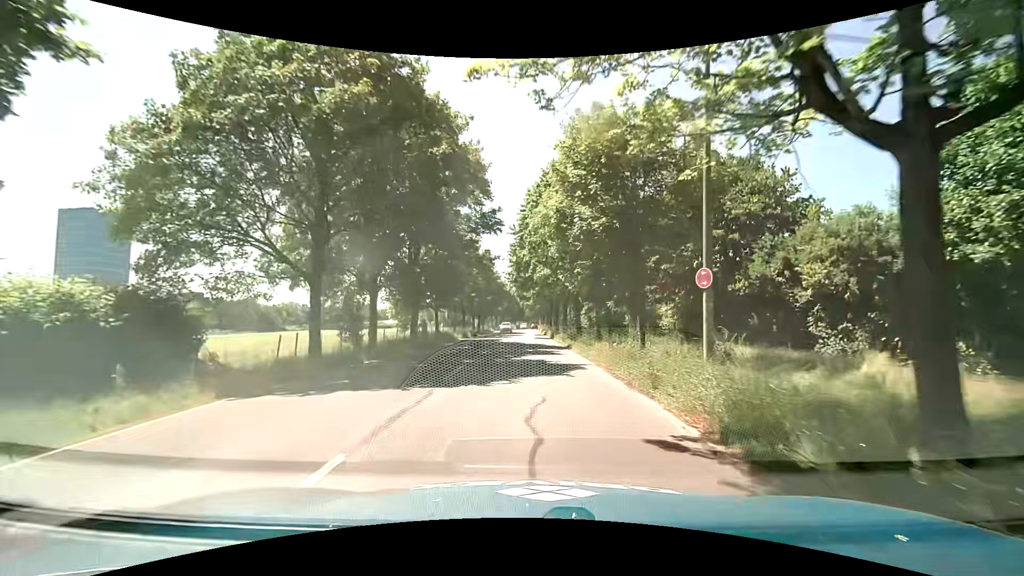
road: tertiary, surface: asphalt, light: Day
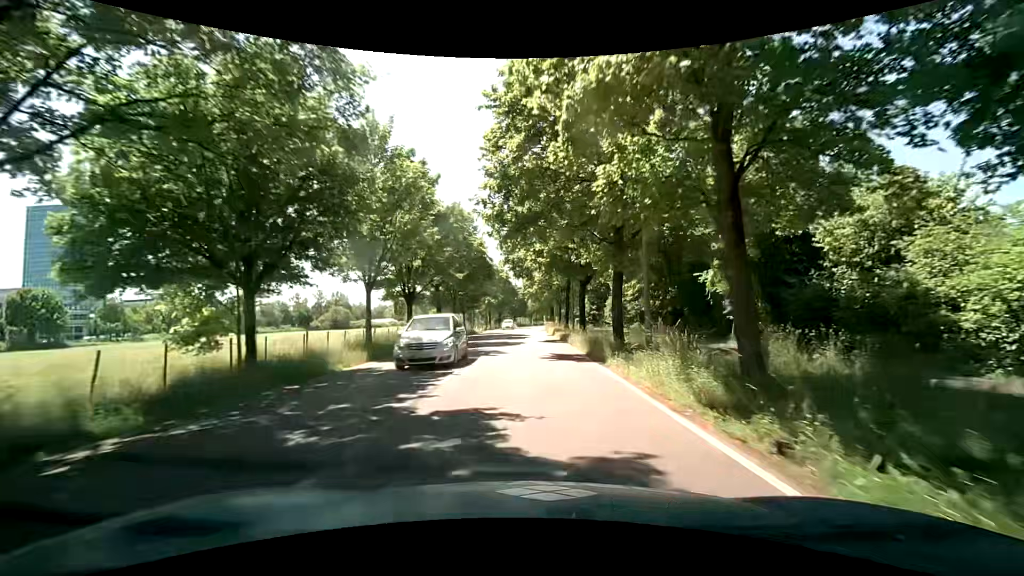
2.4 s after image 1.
(-0.4, +27.9) m; -1°
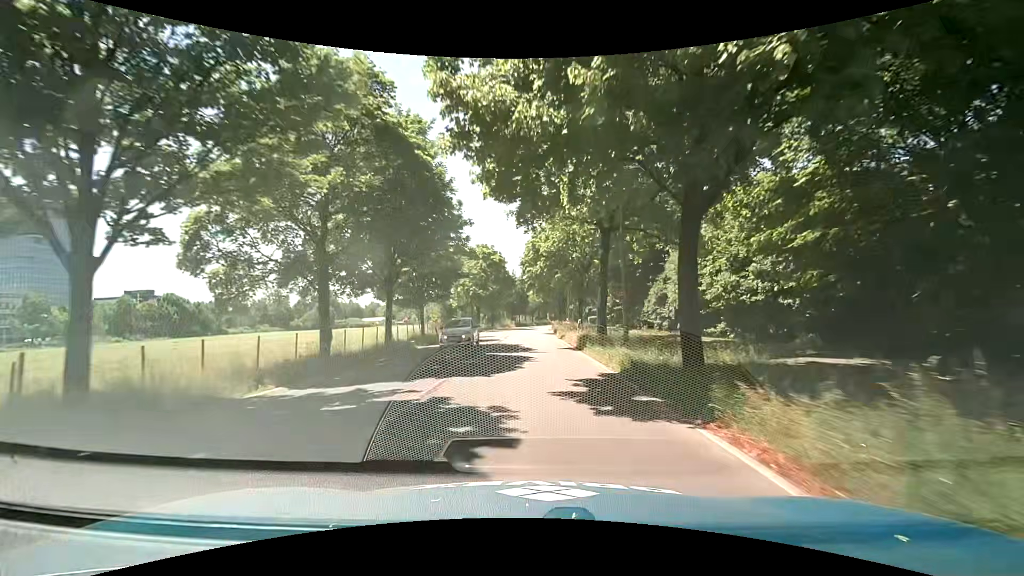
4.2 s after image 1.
(-0.2, +23.2) m; 0°
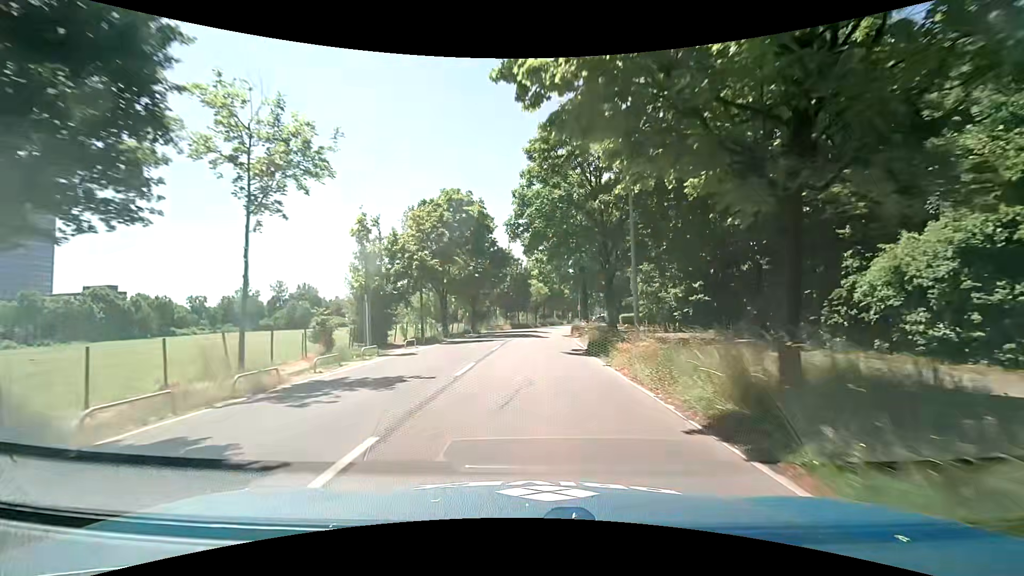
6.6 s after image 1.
(-0.3, +29.4) m; 0°
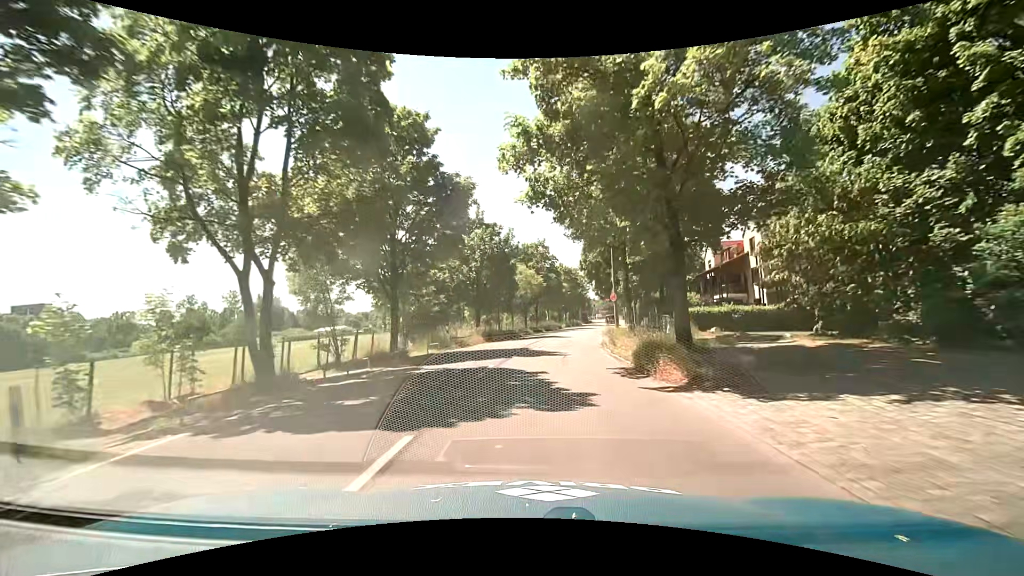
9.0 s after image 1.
(-0.1, +26.6) m; 0°
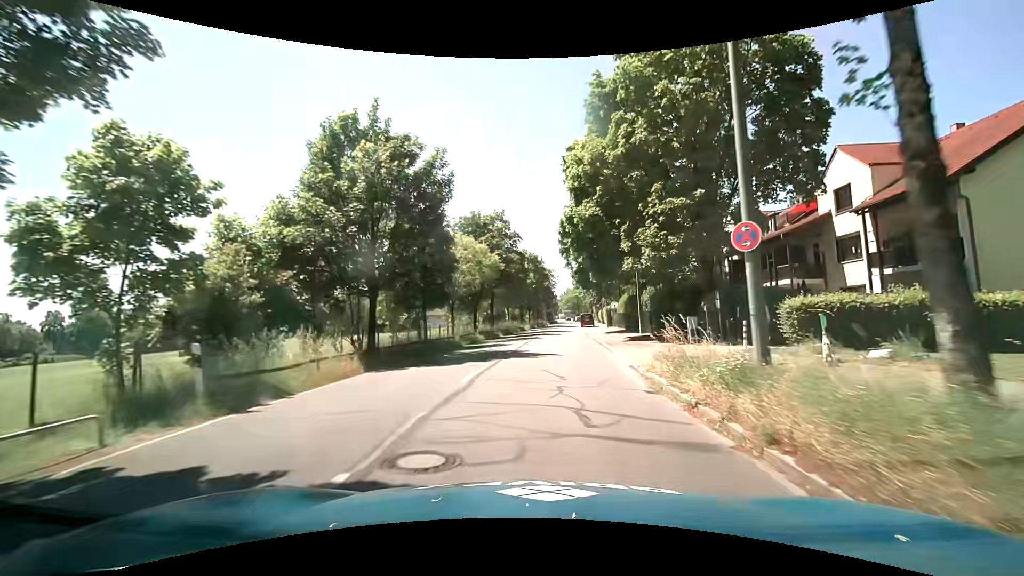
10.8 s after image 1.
(+1.0, +19.2) m; +5°
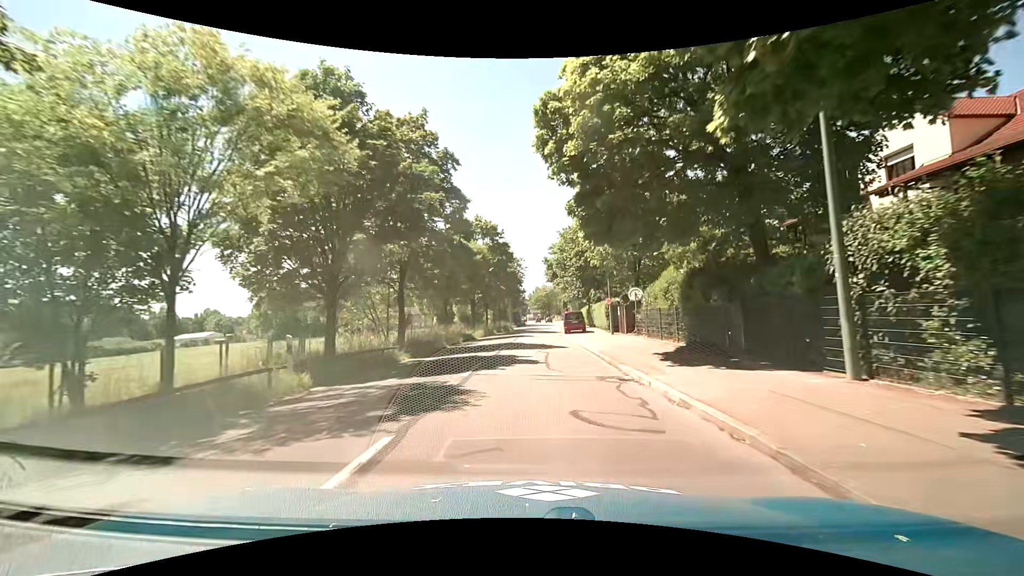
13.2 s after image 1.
(+1.4, +25.6) m; +4°
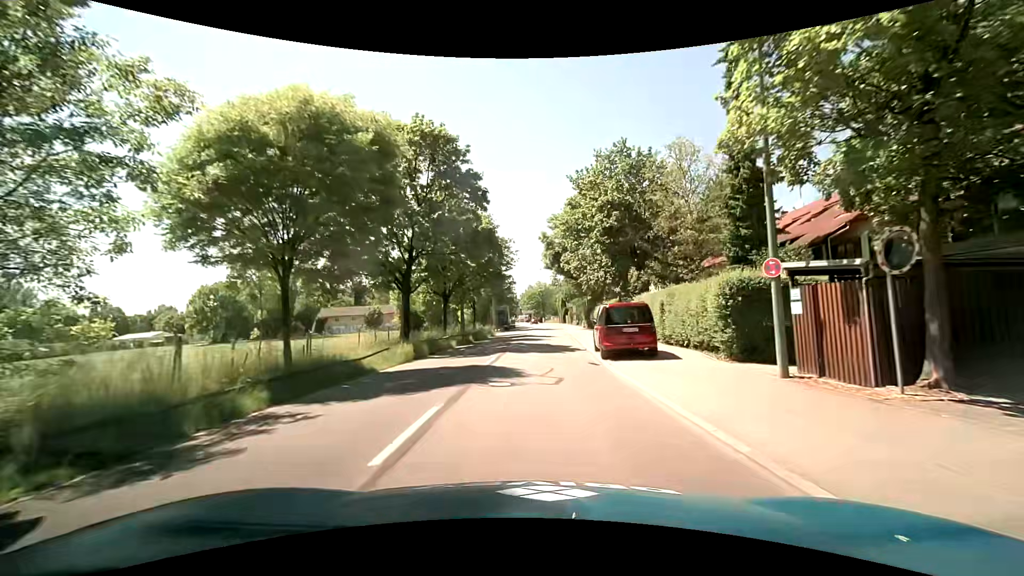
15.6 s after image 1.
(+0.1, +24.9) m; +1°
(0, +10) (0, +20) (+1, +30) (+1, +40) (+2, +50) (+2, +60) (+2, +70) (+3, +80) (+3, +90) (+3, +100) m
